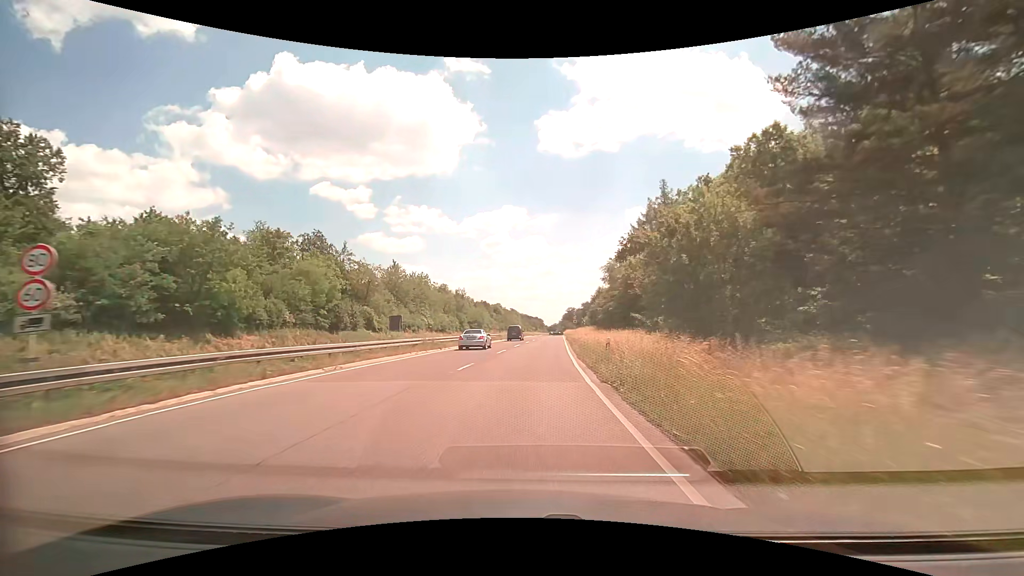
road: trunk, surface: asphalt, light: Day
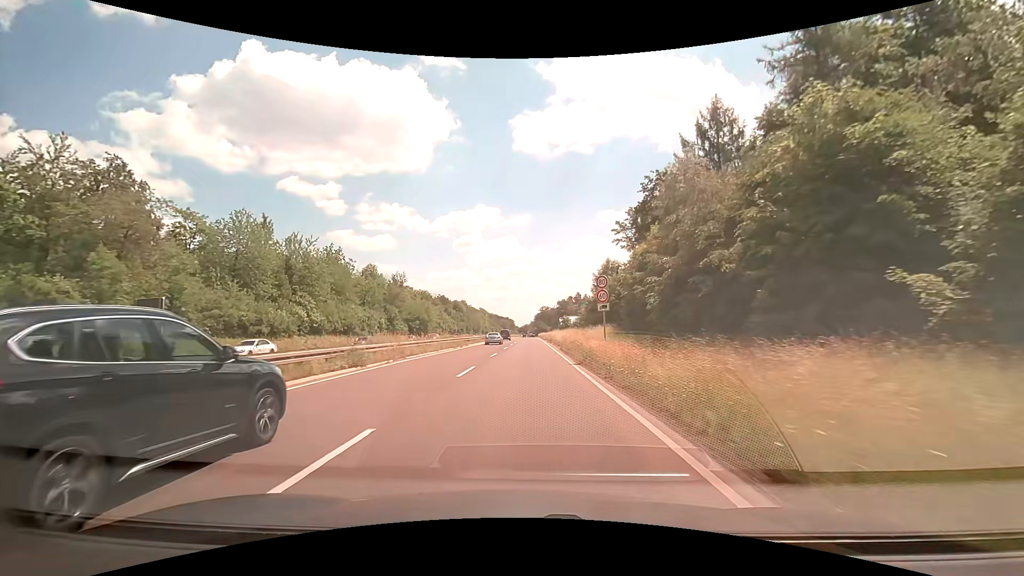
(+2.1, +46.3) m; +4°
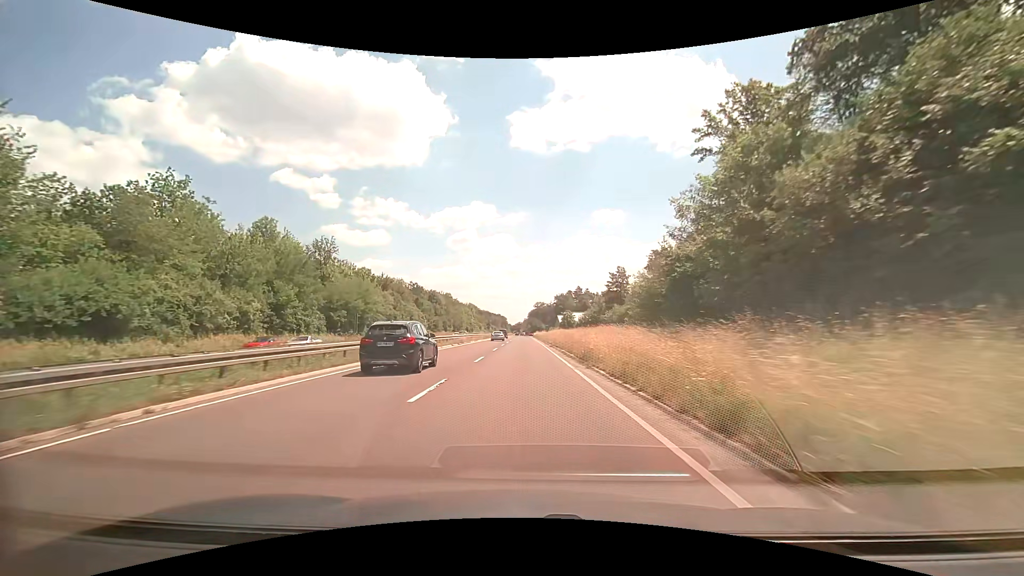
(+0.5, +42.3) m; +1°
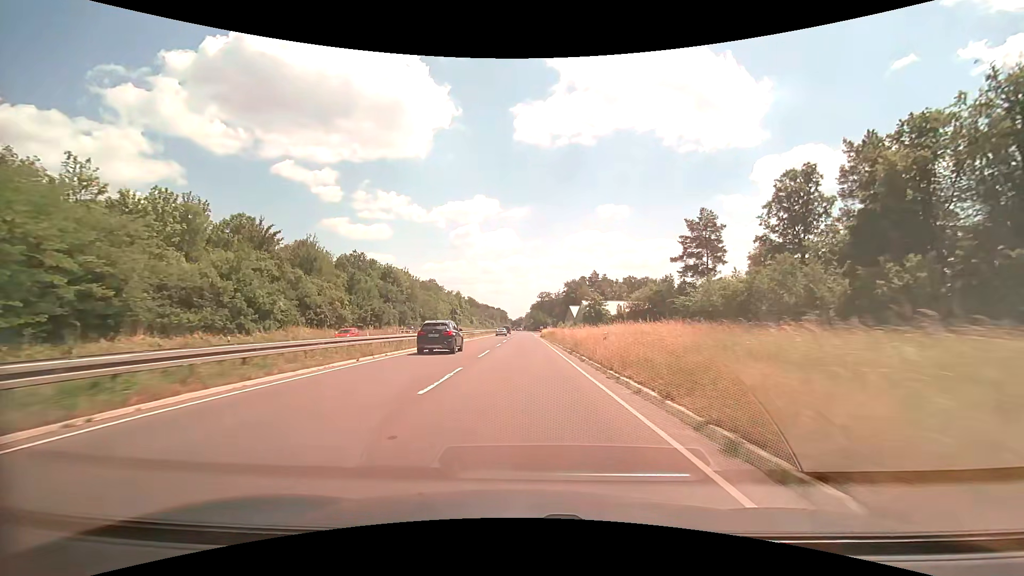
(+0.1, +59.7) m; 0°
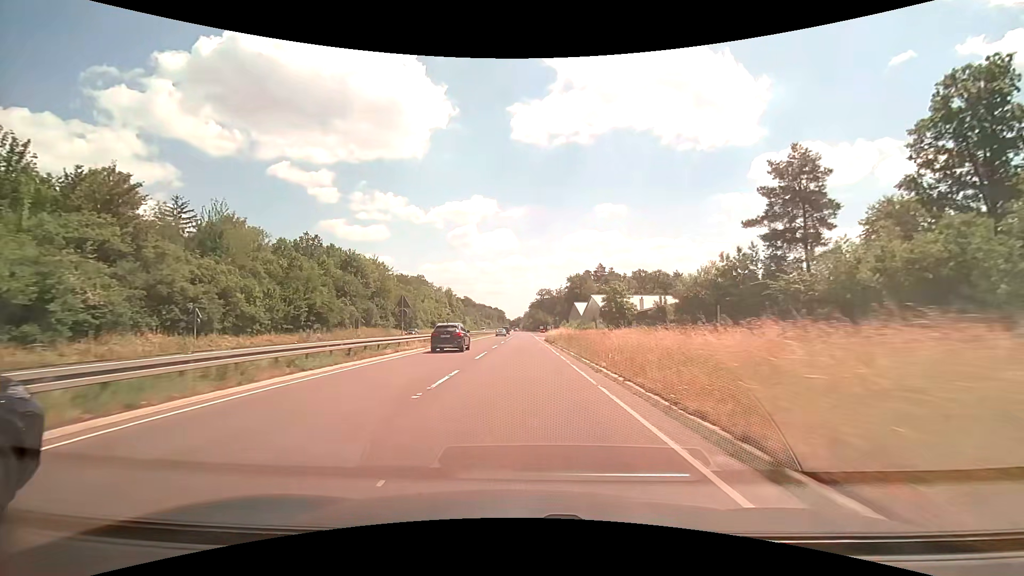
(+0.1, +24.3) m; 0°
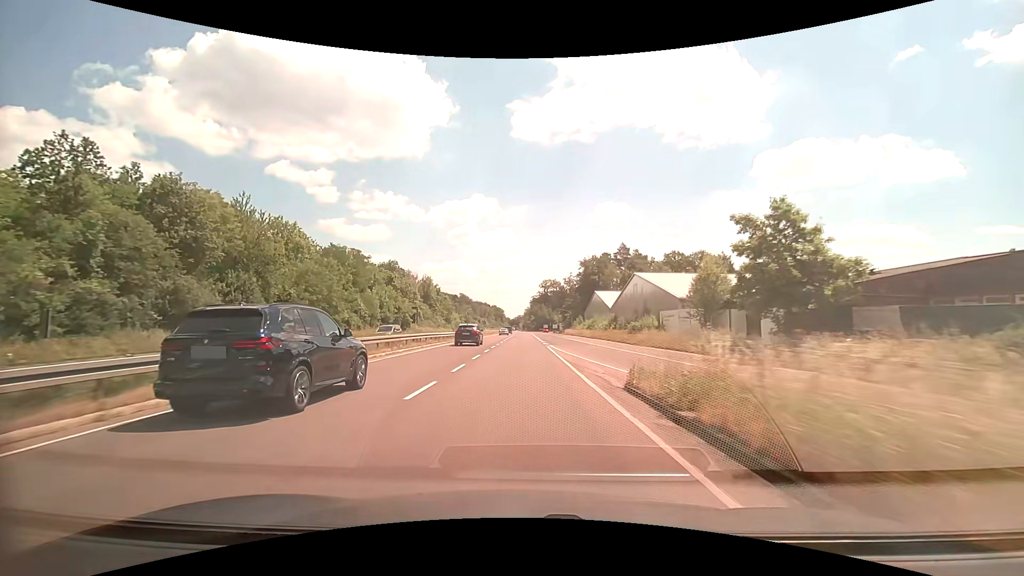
(0.0, +48.2) m; 0°
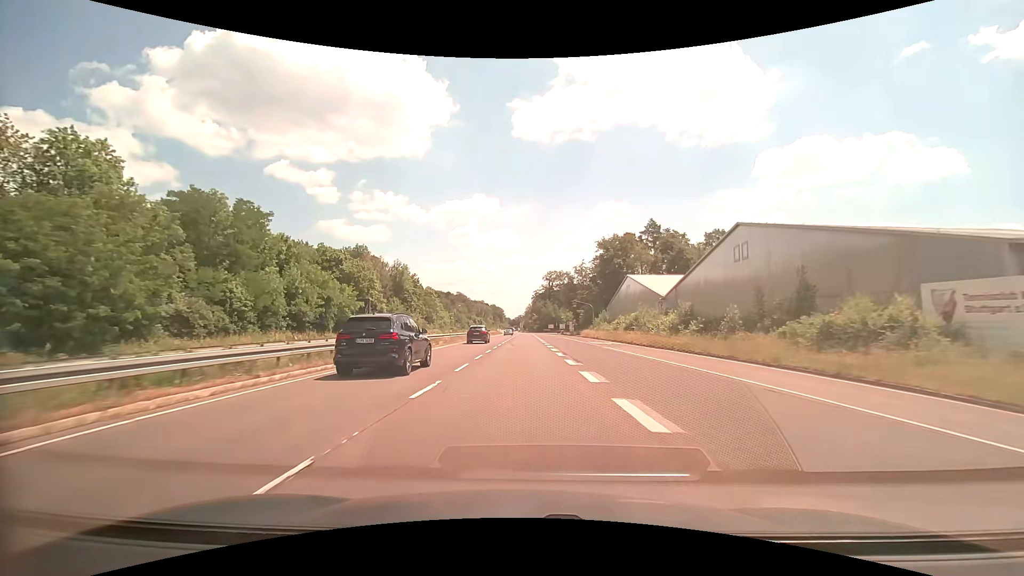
(0.0, +36.1) m; 0°
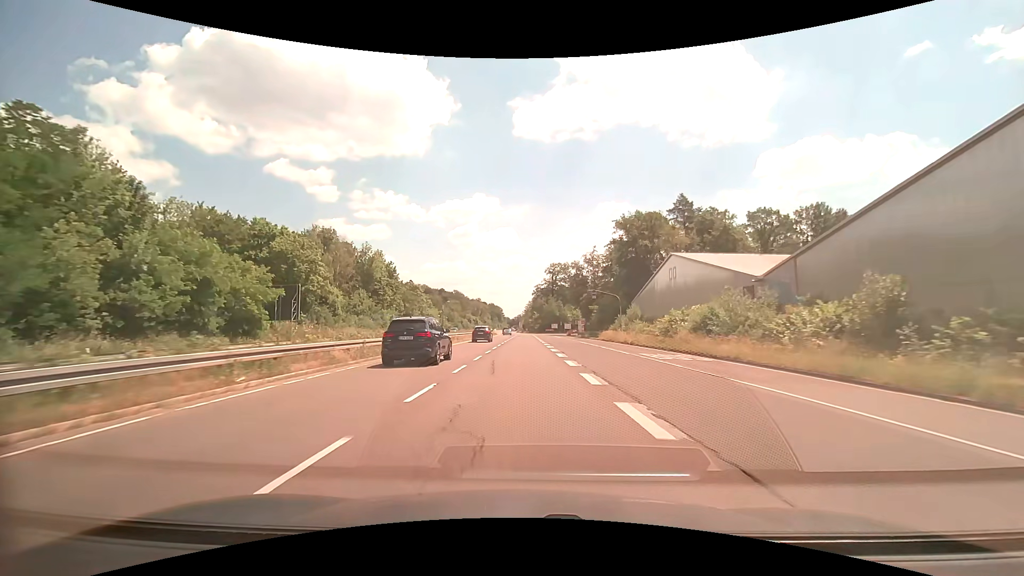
(0.0, +24.3) m; 0°
(0, +10) (0, +20) (0, +30) (0, +40) (0, +50) (0, +60) (0, +70) (0, +80) (0, +90) (0, +100) m
